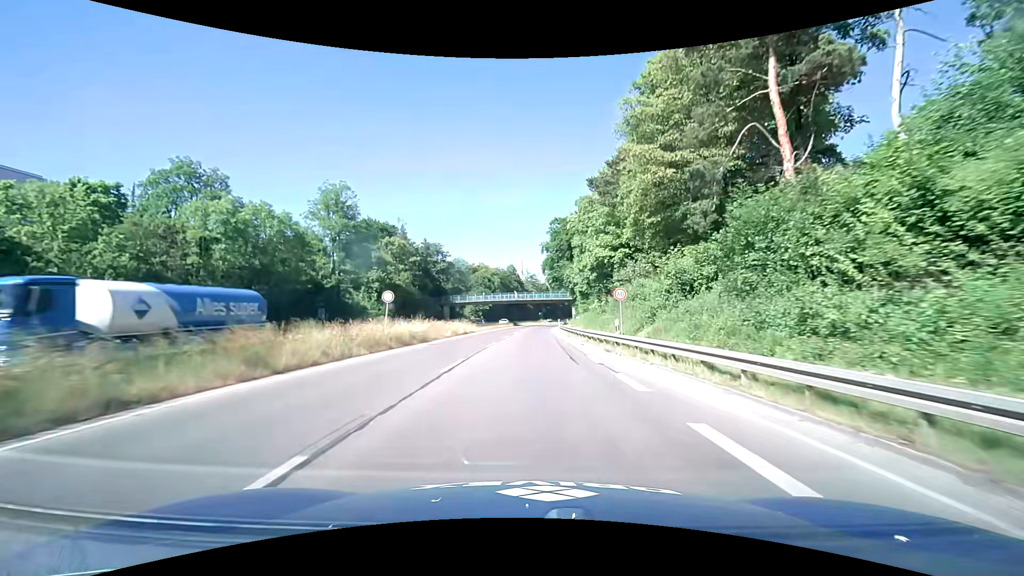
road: trunk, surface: asphalt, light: Day
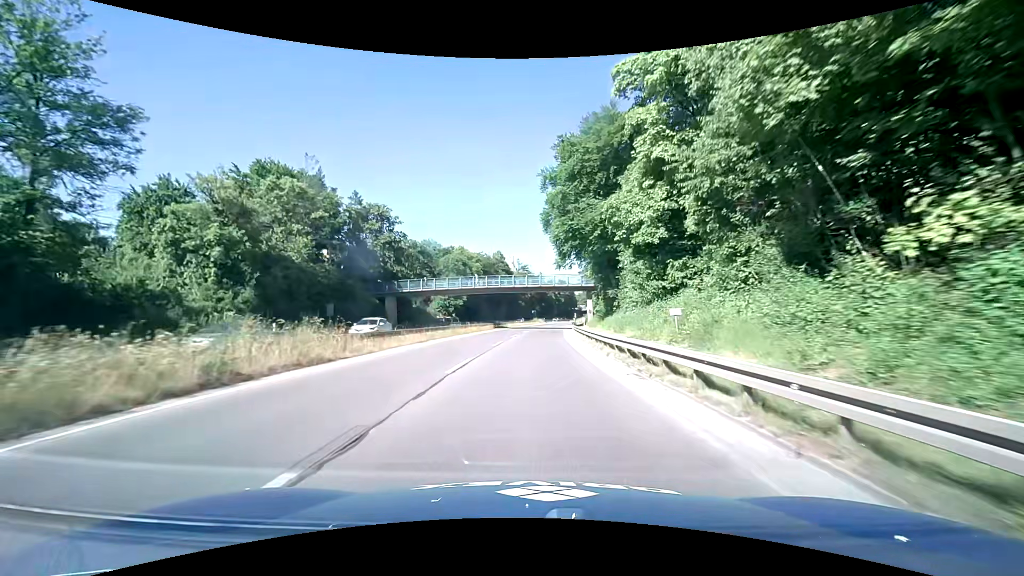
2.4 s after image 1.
(+0.4, +36.9) m; +2°
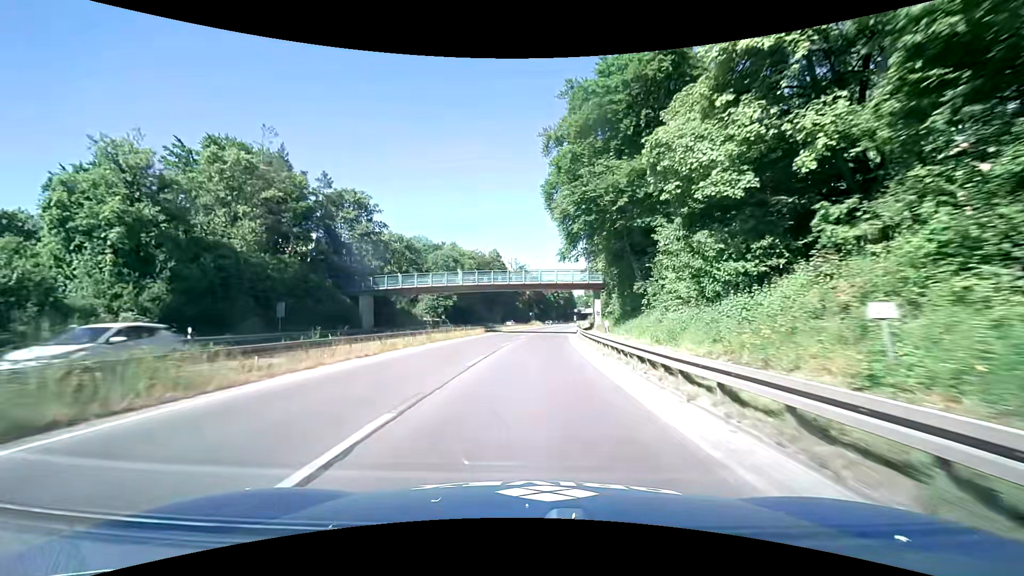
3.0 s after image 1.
(-0.1, +9.2) m; 0°
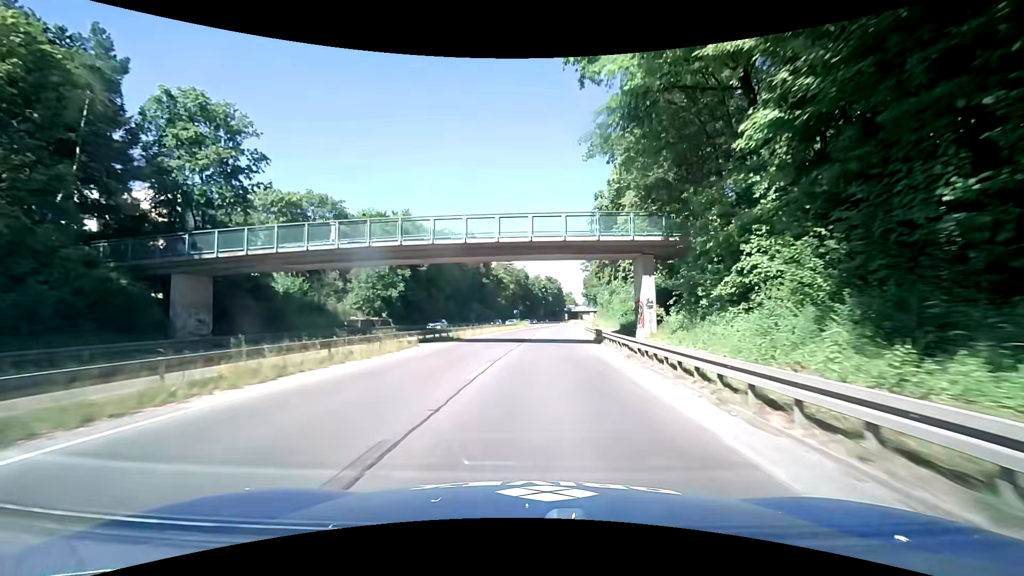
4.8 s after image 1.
(+0.4, +27.6) m; +2°
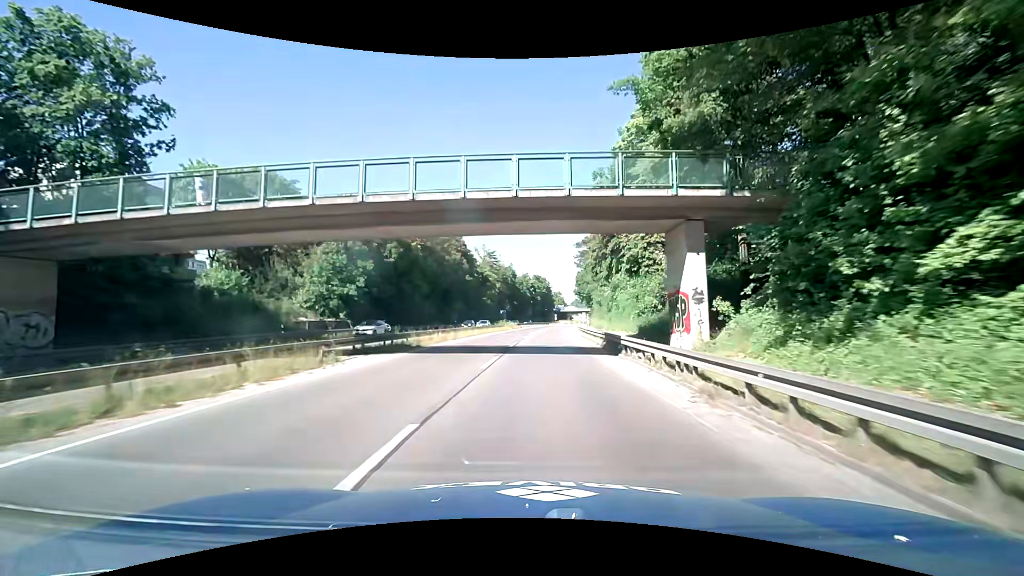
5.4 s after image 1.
(+0.1, +9.2) m; +1°
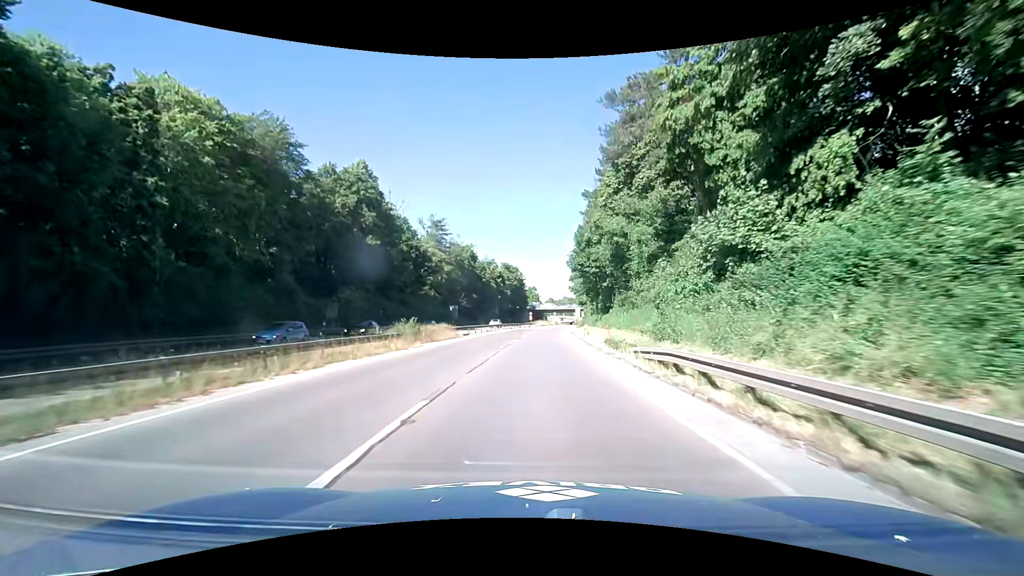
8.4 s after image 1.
(+1.8, +46.0) m; +3°
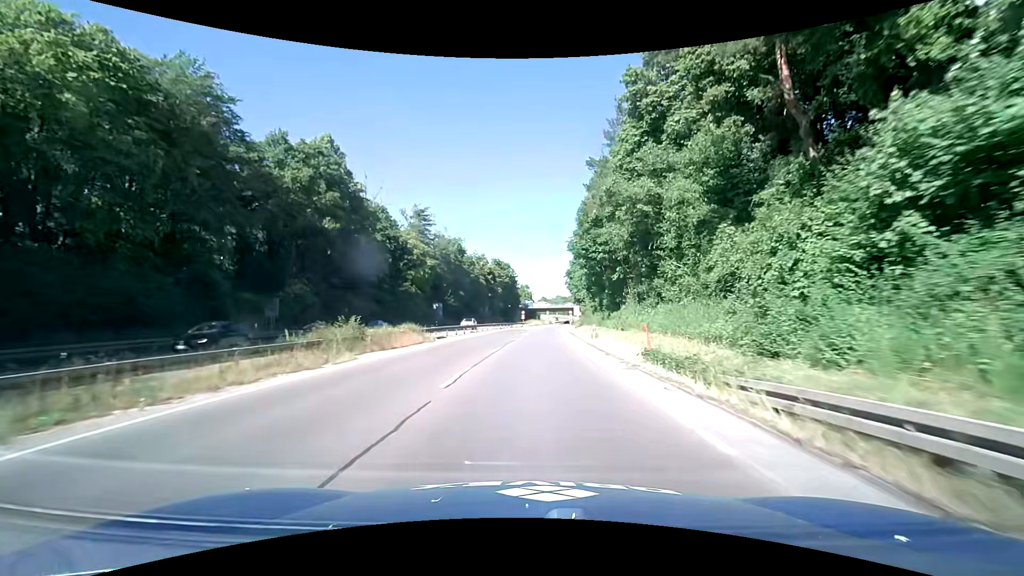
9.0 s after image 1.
(+0.1, +9.2) m; +1°
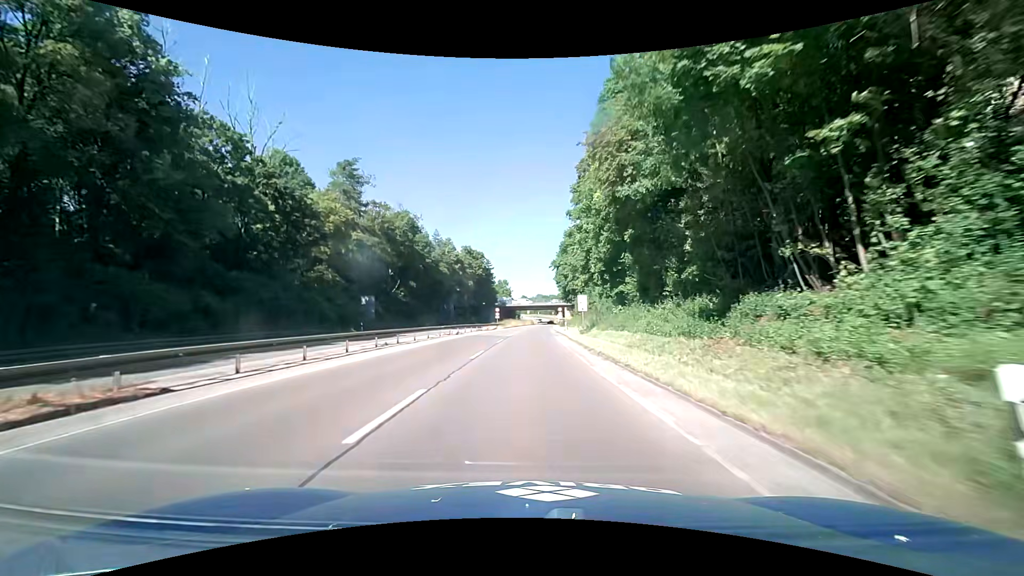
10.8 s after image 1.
(+0.6, +27.7) m; +2°
(0, +10) (0, +20) (0, +30) (+1, +40) (+1, +50) (+1, +60) (+2, +70) (+2, +80) (+3, +90) (+3, +100) m
